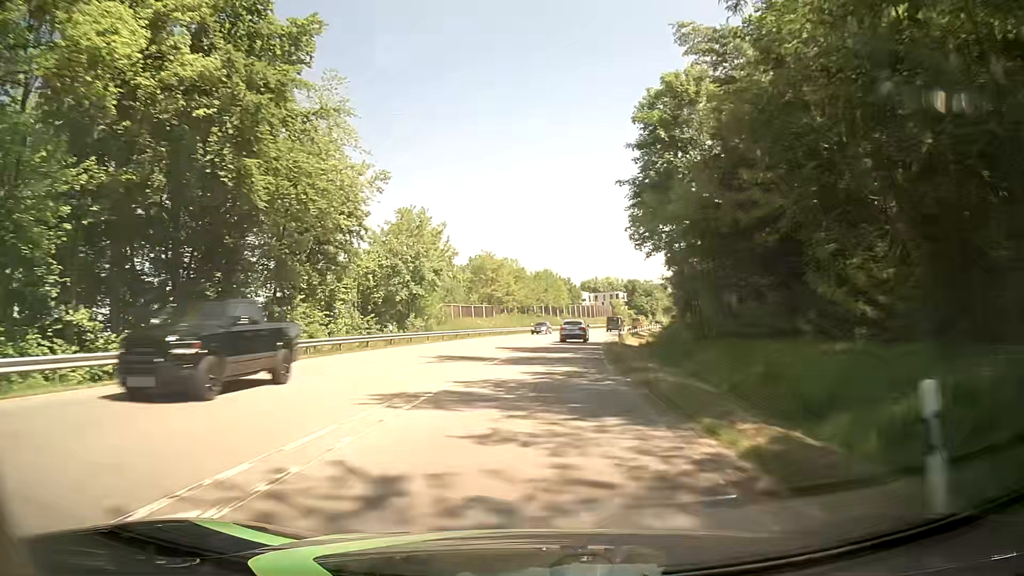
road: secondary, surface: asphalt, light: Day
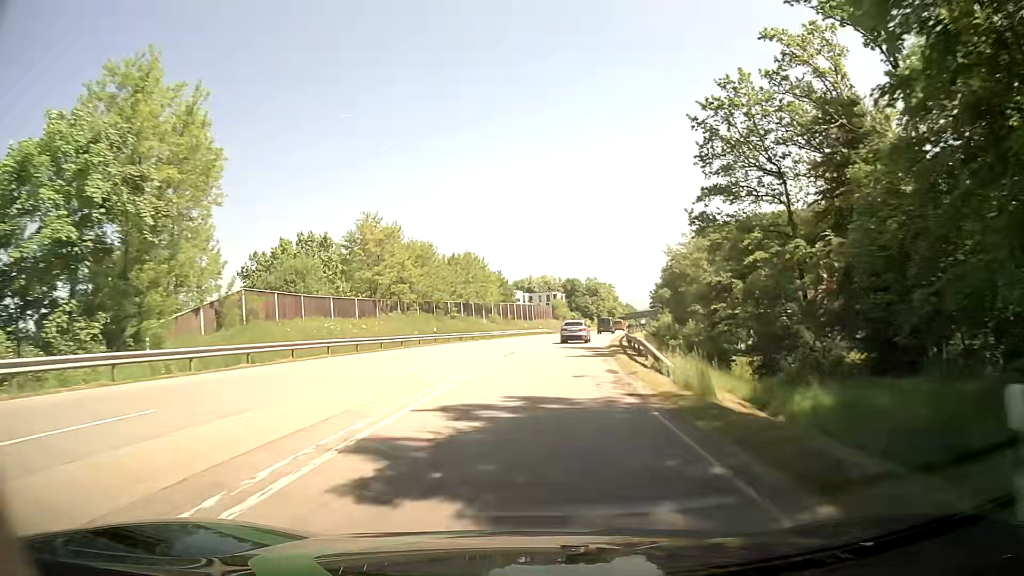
(+1.8, +36.6) m; +6°
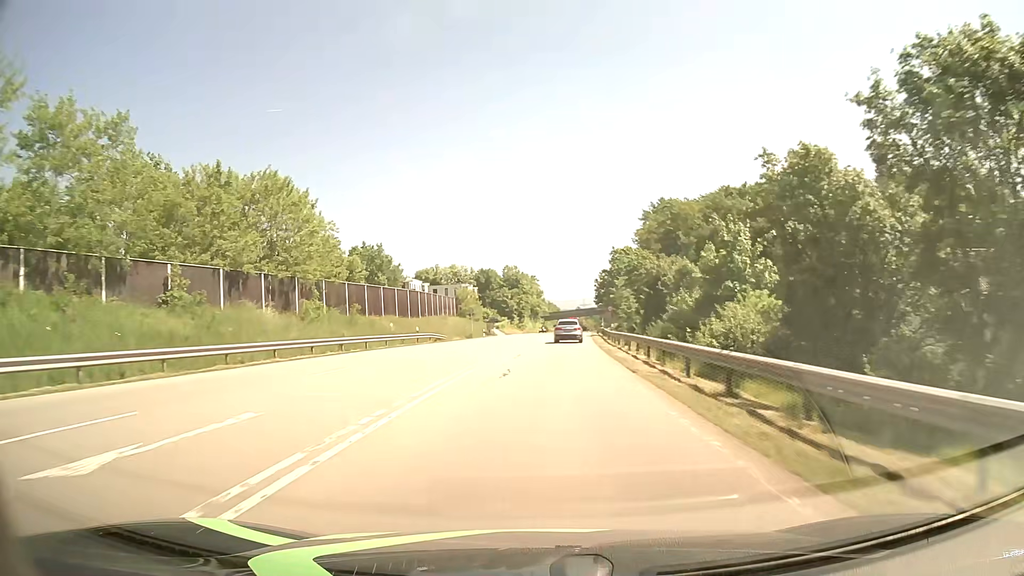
(+3.1, +48.1) m; +7°
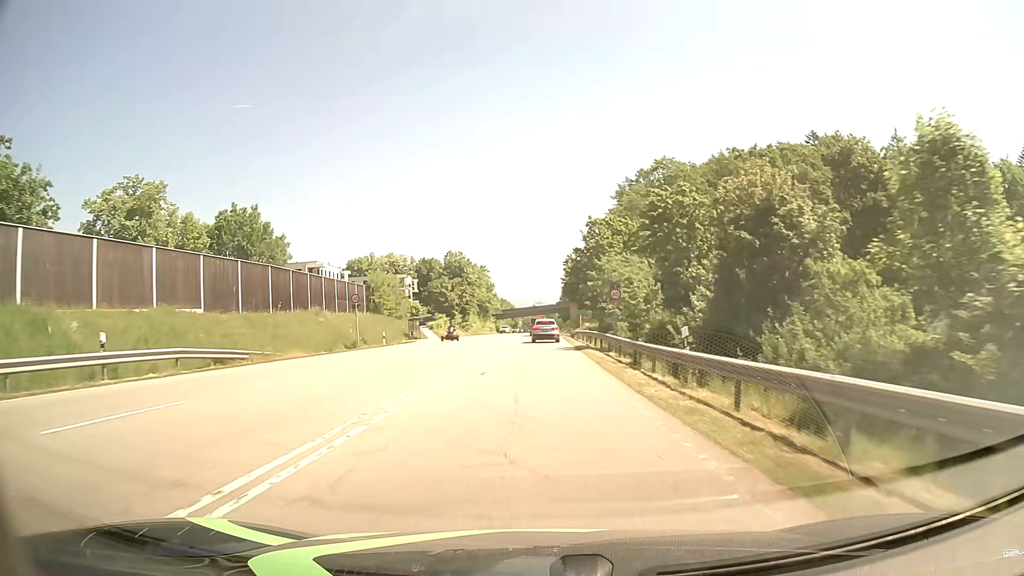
(+1.2, +33.8) m; +4°
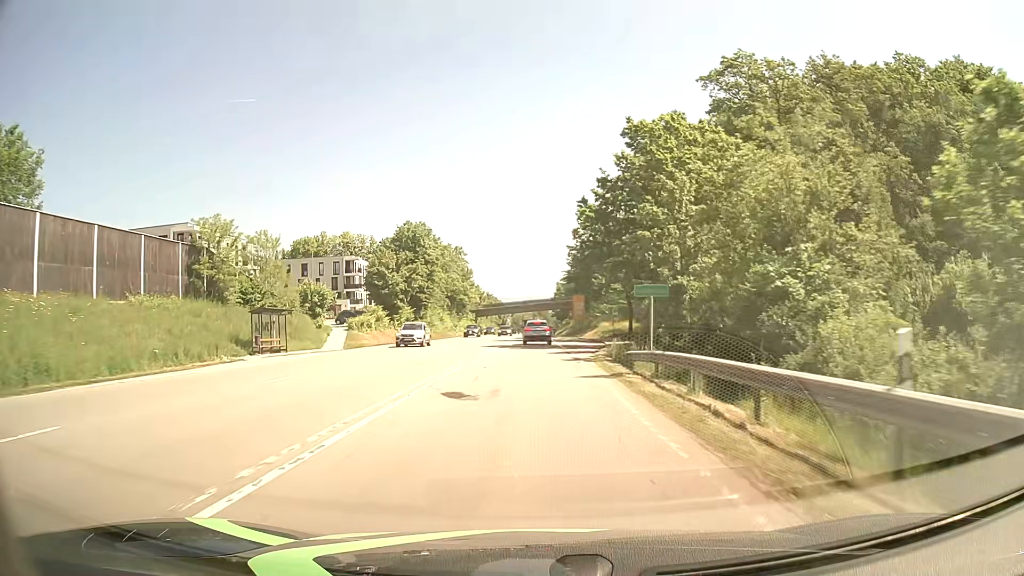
(+0.5, +41.5) m; +1°
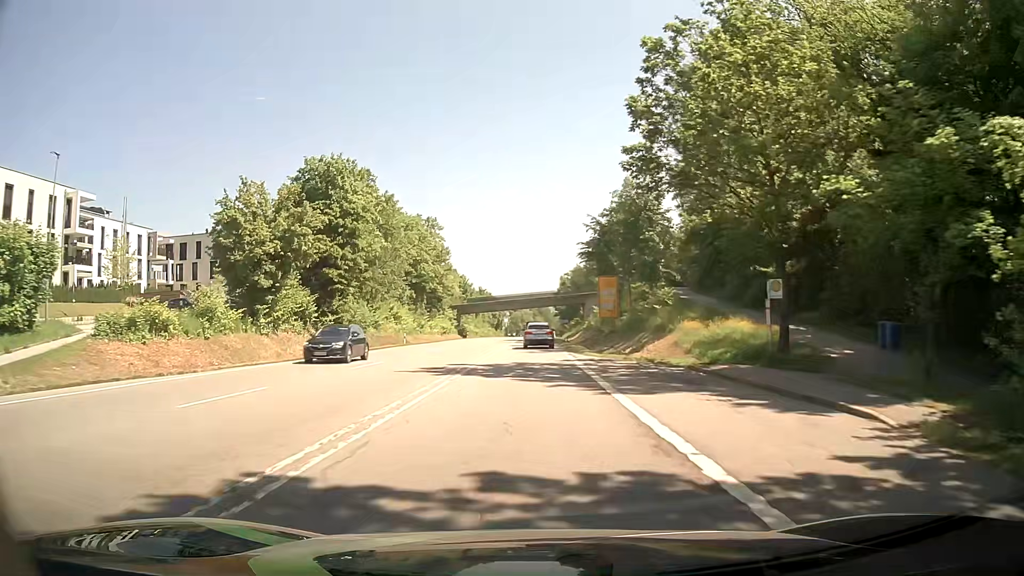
(0.0, +38.4) m; 0°
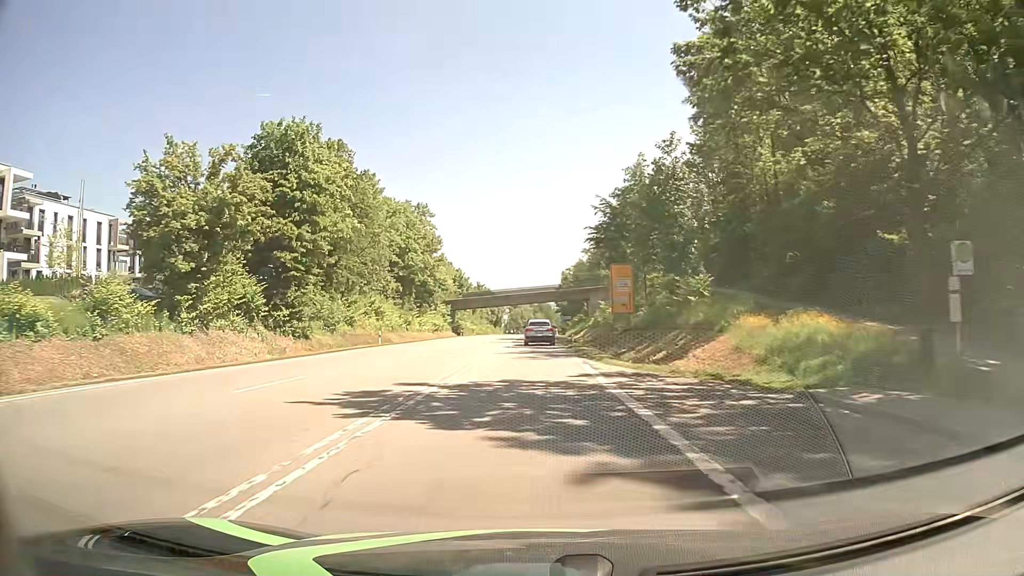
(0.0, +9.4) m; 0°
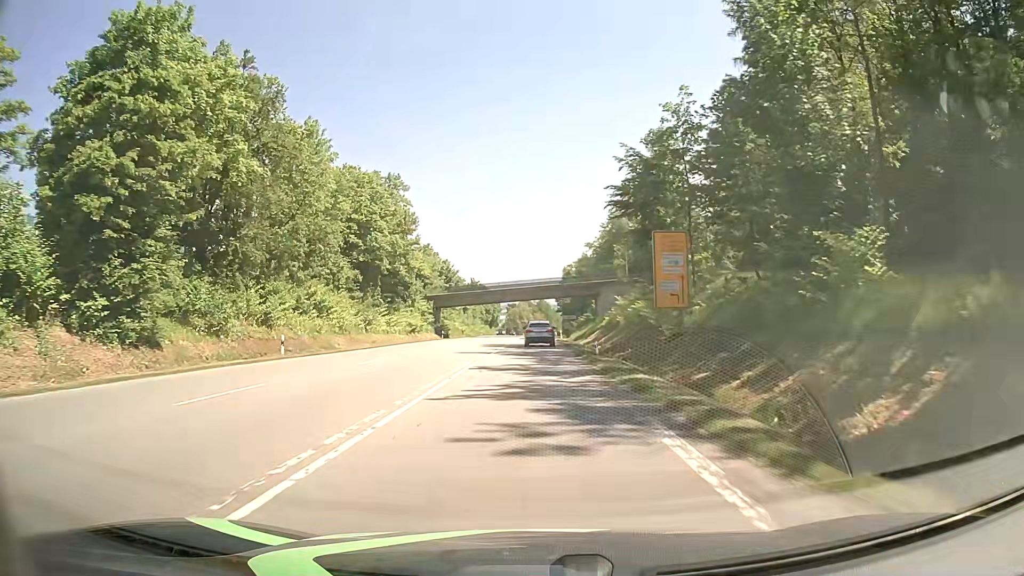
(0.0, +18.7) m; 0°
(0, +10) (0, +20) (0, +30) (0, +40) (0, +50) (0, +60) (0, +70) (0, +80) (0, +90) (0, +100) m
